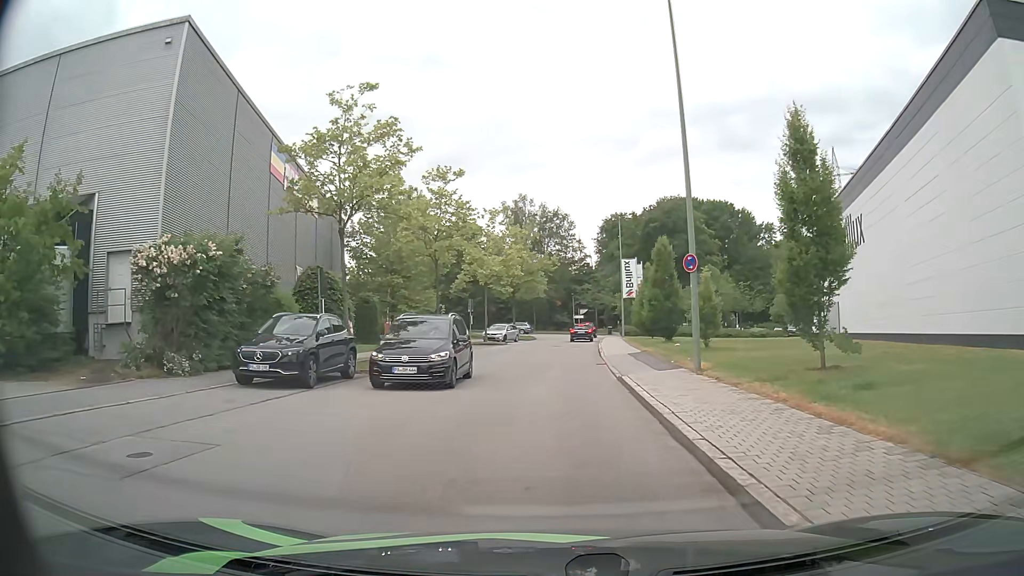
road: residential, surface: asphalt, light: Day
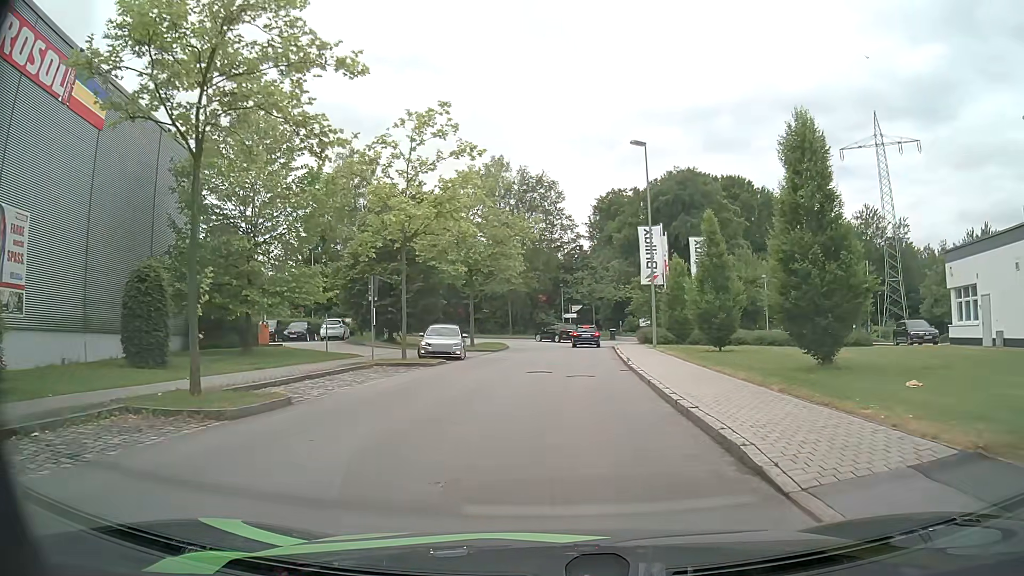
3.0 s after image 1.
(+0.4, +23.2) m; +2°
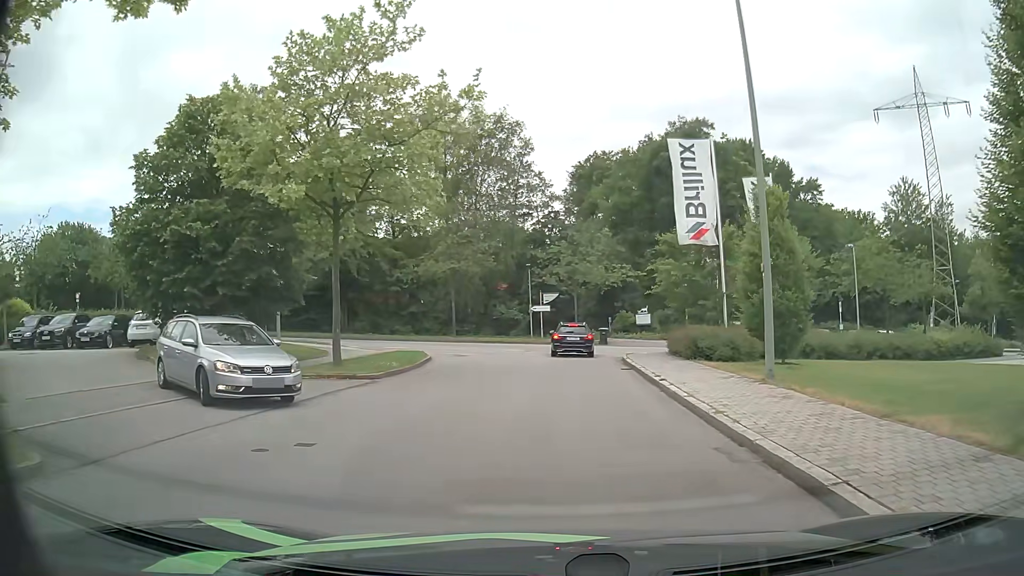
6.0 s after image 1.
(+0.3, +20.4) m; +3°
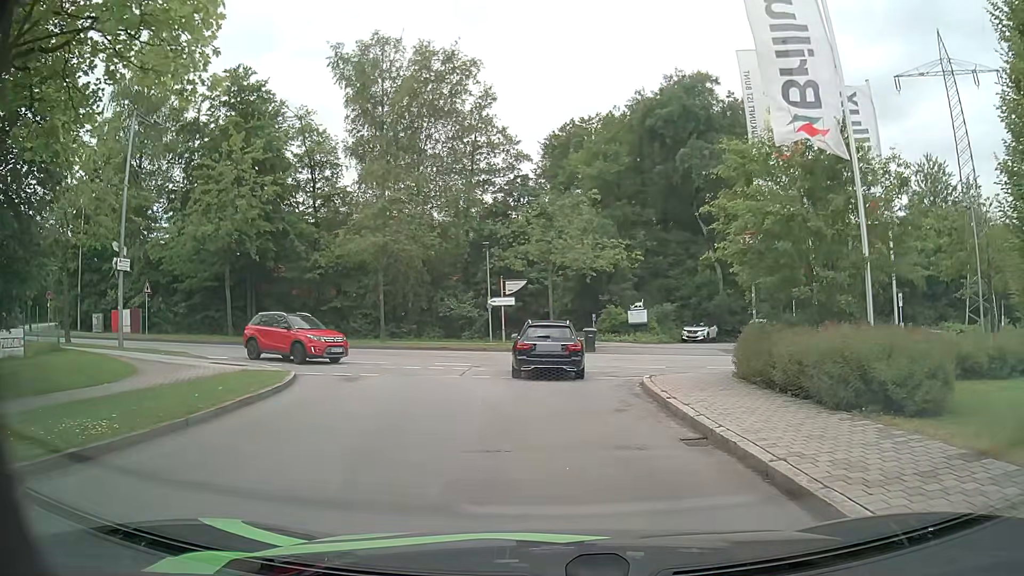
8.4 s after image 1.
(+0.2, +12.4) m; +2°
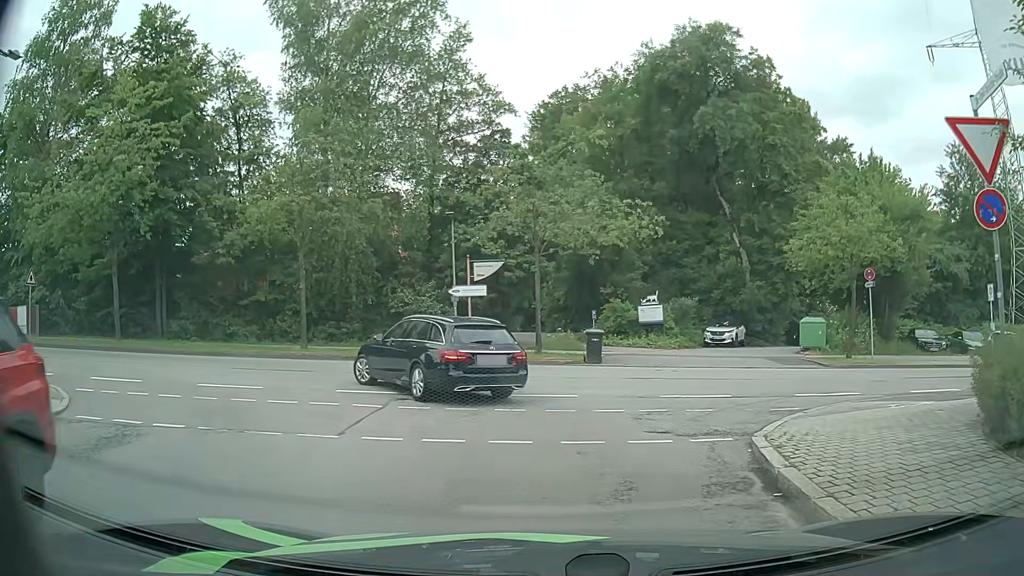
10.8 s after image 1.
(+0.1, +9.3) m; +2°
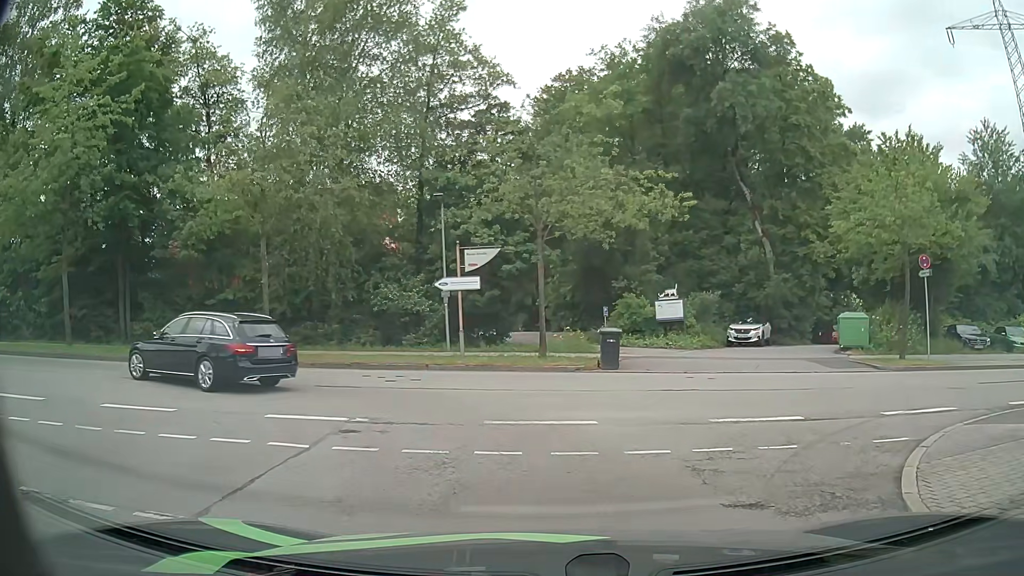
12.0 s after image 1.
(-0.1, +3.6) m; -2°
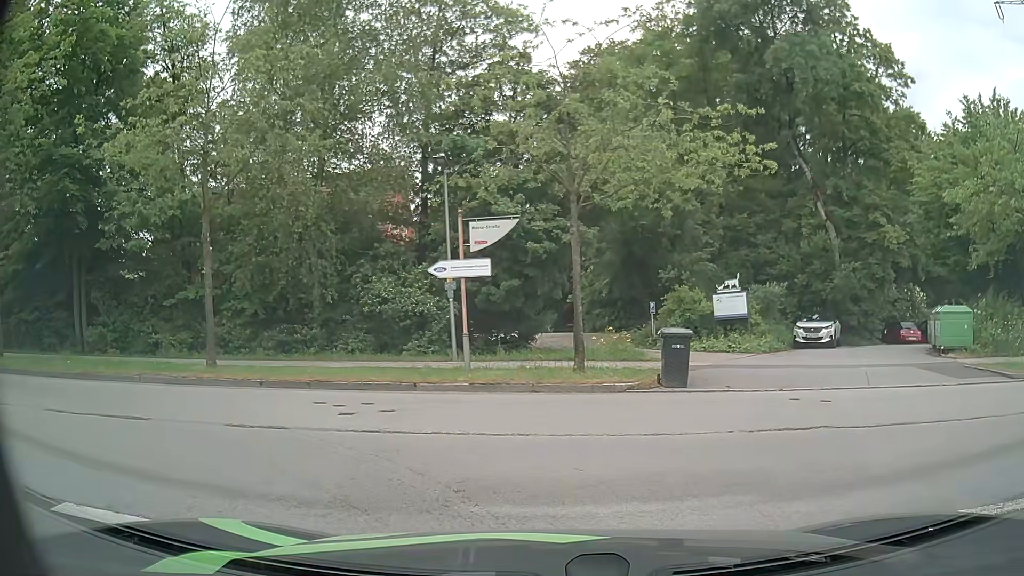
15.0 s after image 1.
(0.0, +5.1) m; 0°
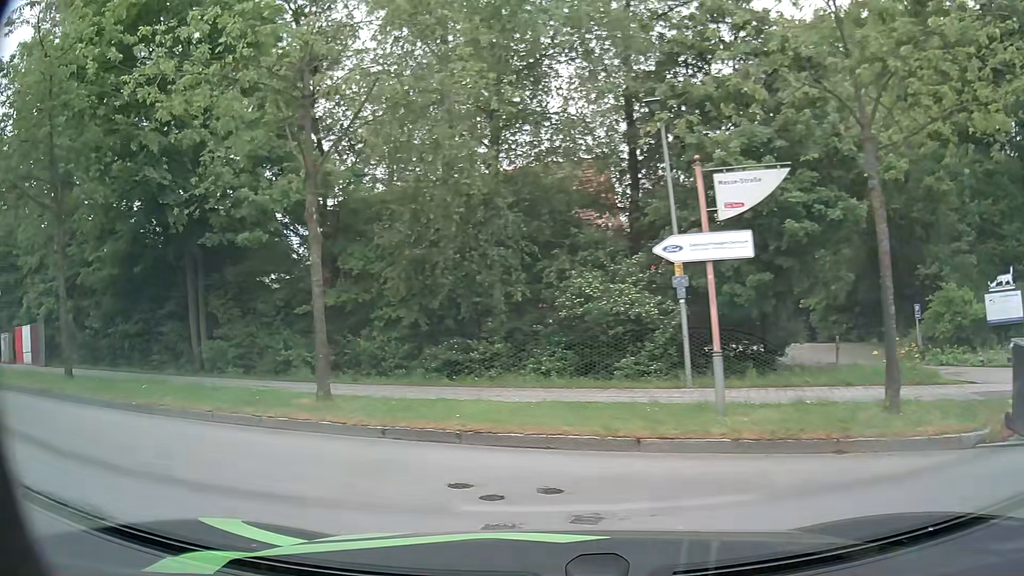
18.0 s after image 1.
(-0.7, +5.4) m; -20°
